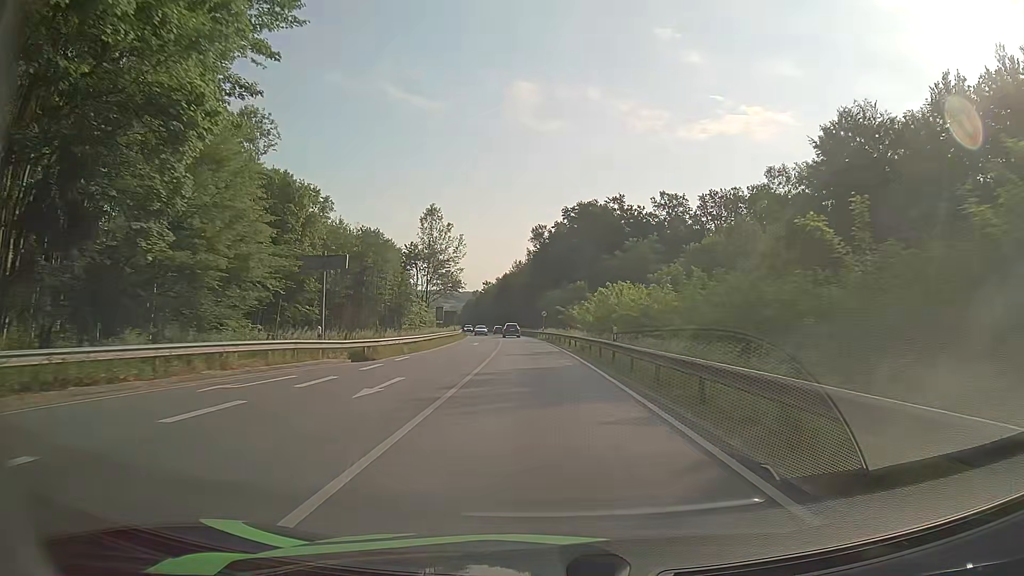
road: primary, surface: asphalt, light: Day
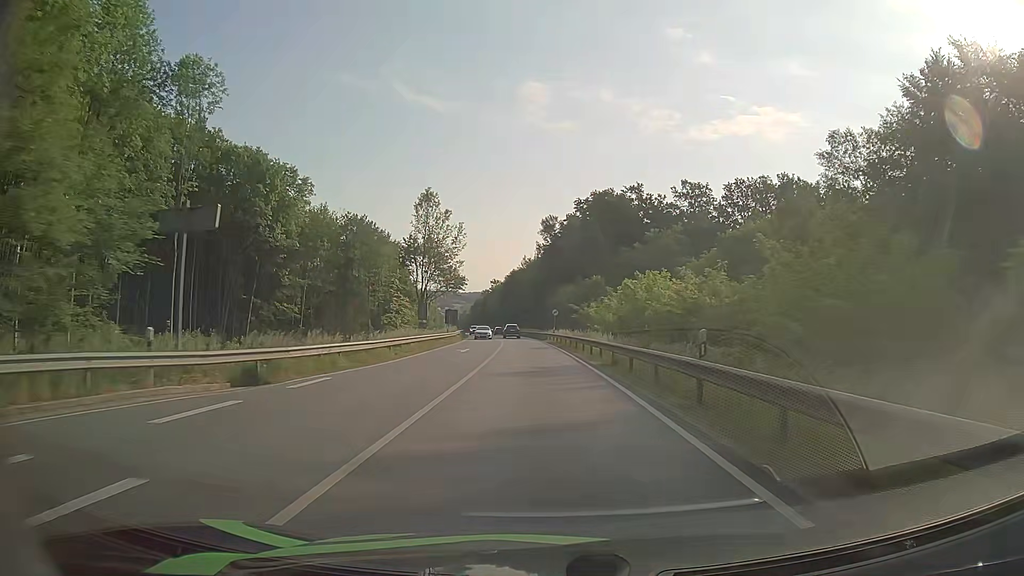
(-0.1, +12.2) m; -1°
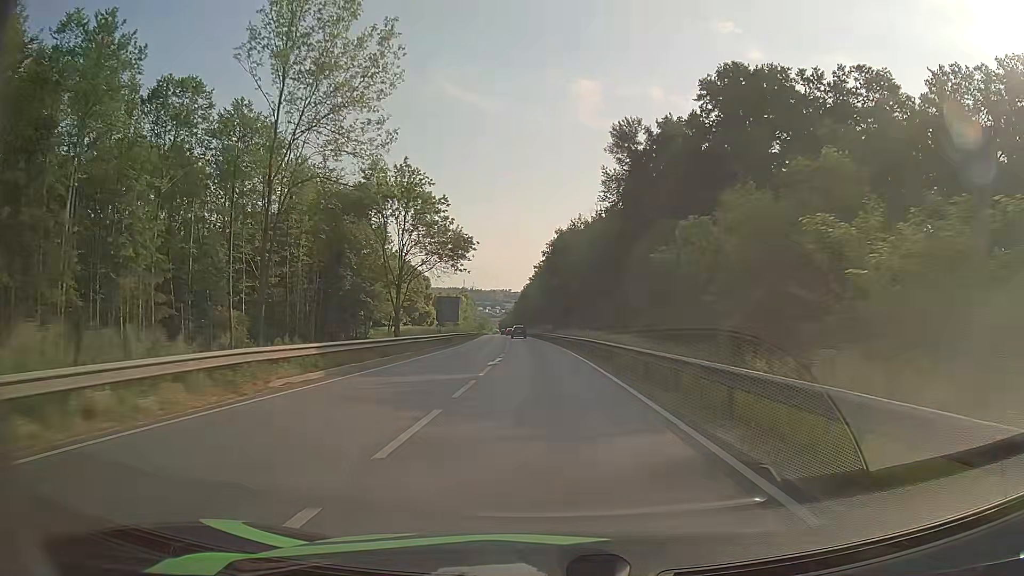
(-2.6, +61.5) m; -5°
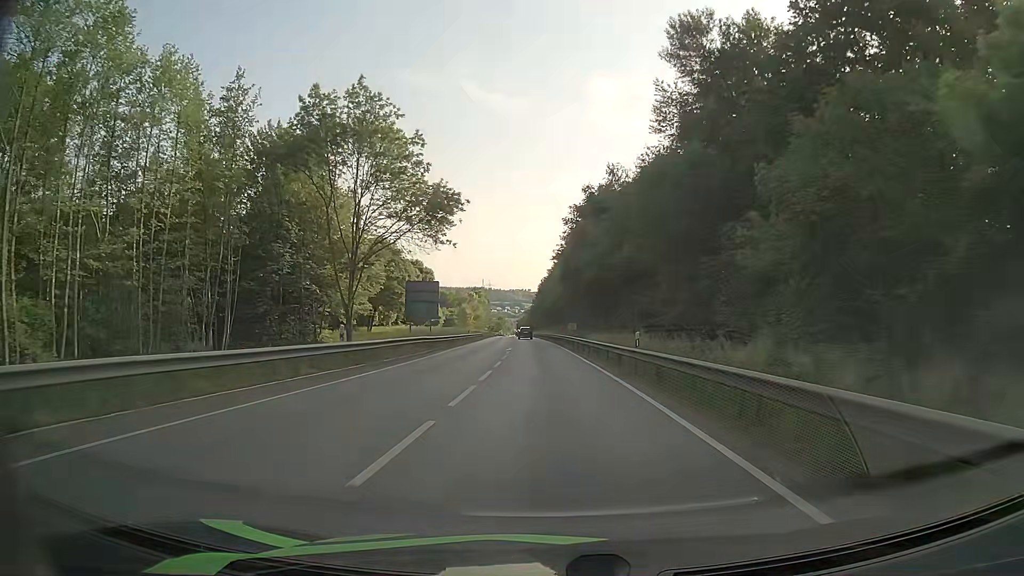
(-0.4, +25.3) m; -2°
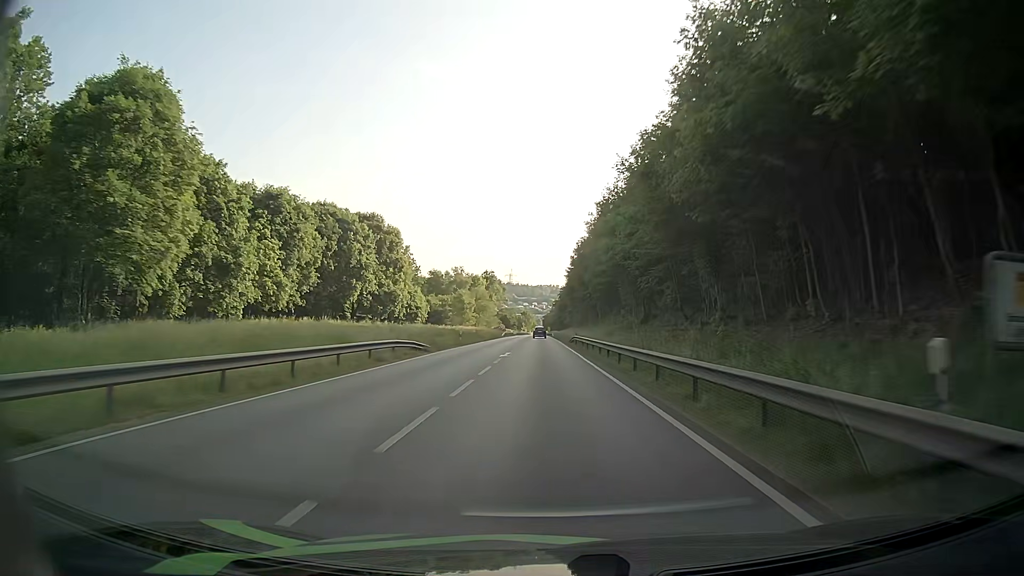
(-1.8, +64.9) m; -2°
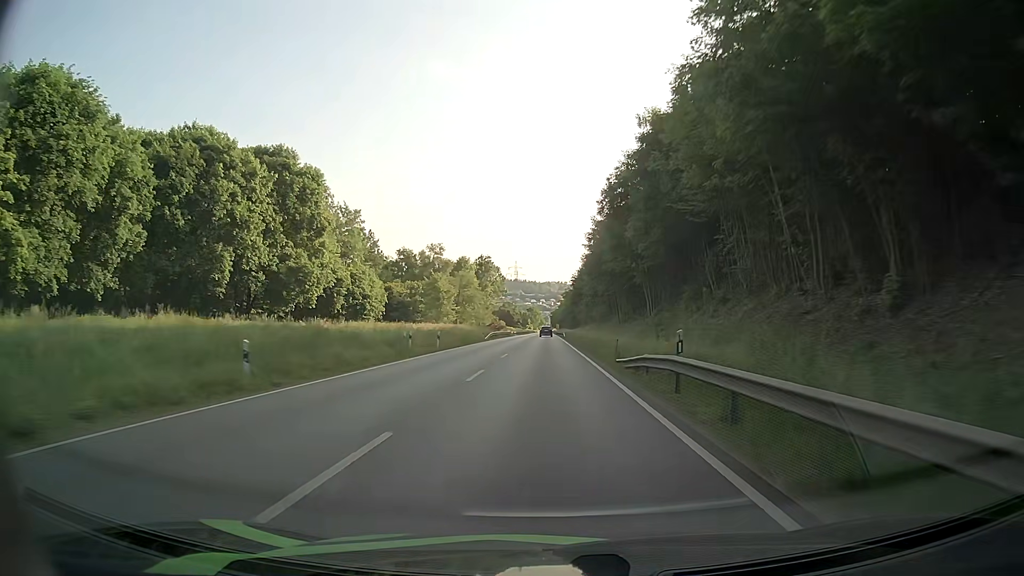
(-0.3, +39.3) m; -1°
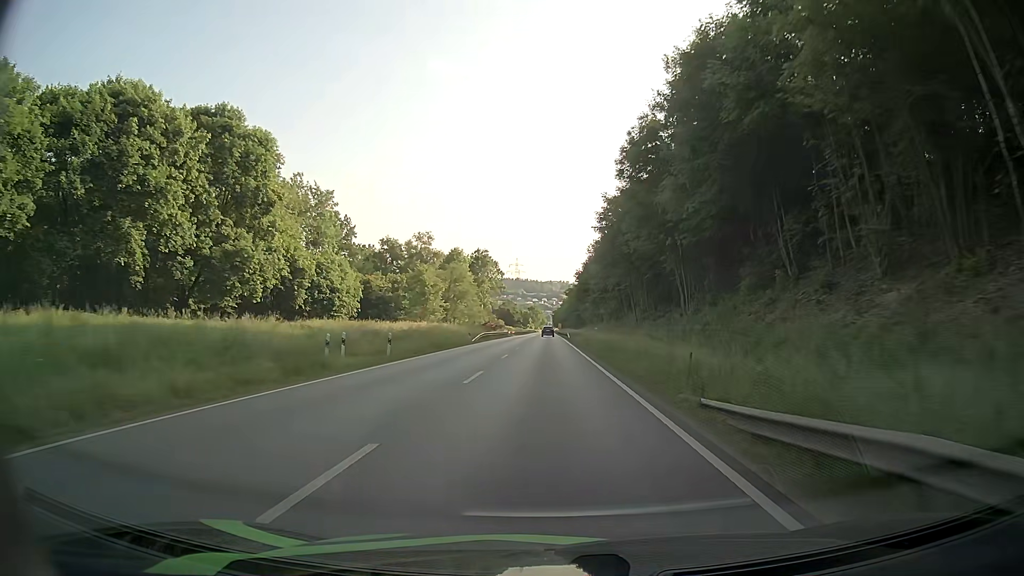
(0.0, +12.9) m; 0°
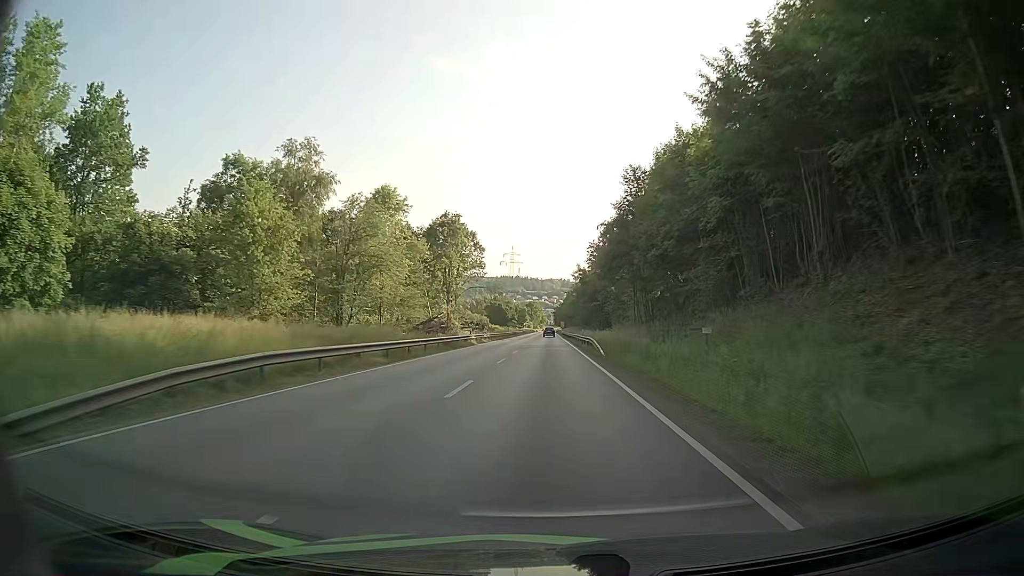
(+0.1, +51.8) m; 0°
(0, +10) (0, +20) (0, +30) (0, +40) (0, +50) (0, +60) (0, +70) (0, +80) (0, +90) (0, +100) m
